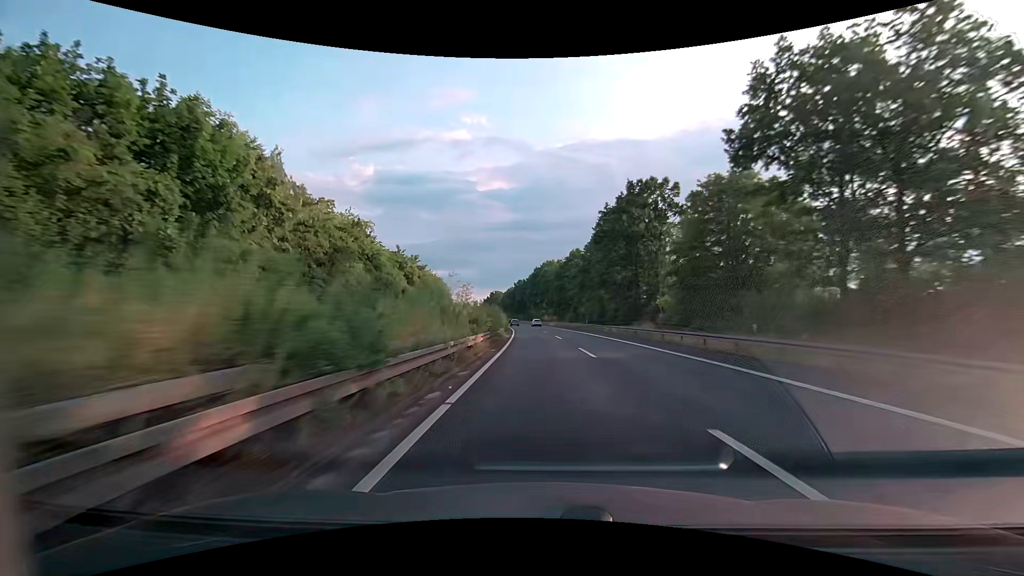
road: trunk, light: Day
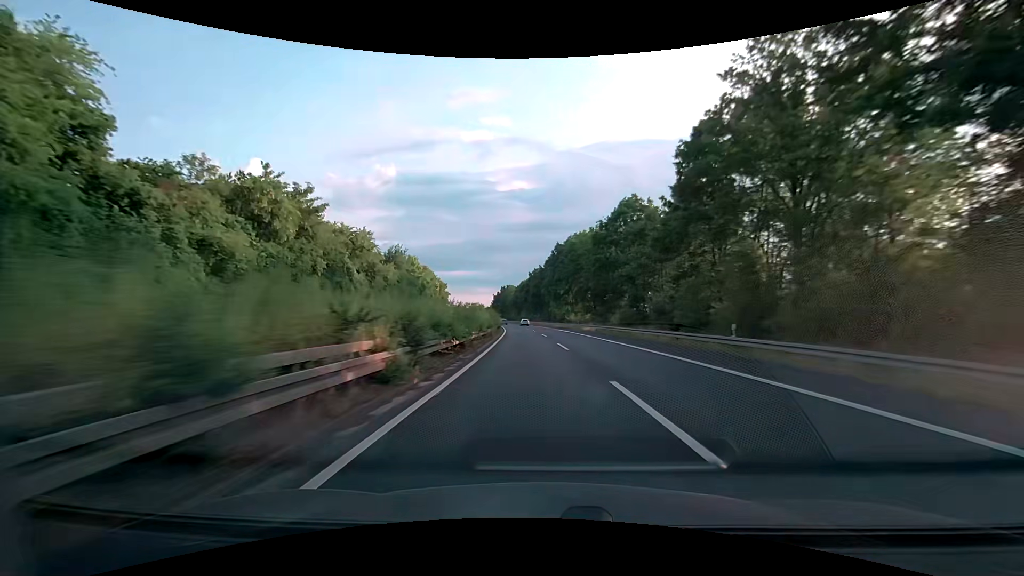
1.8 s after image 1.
(-1.0, +49.1) m; -2°
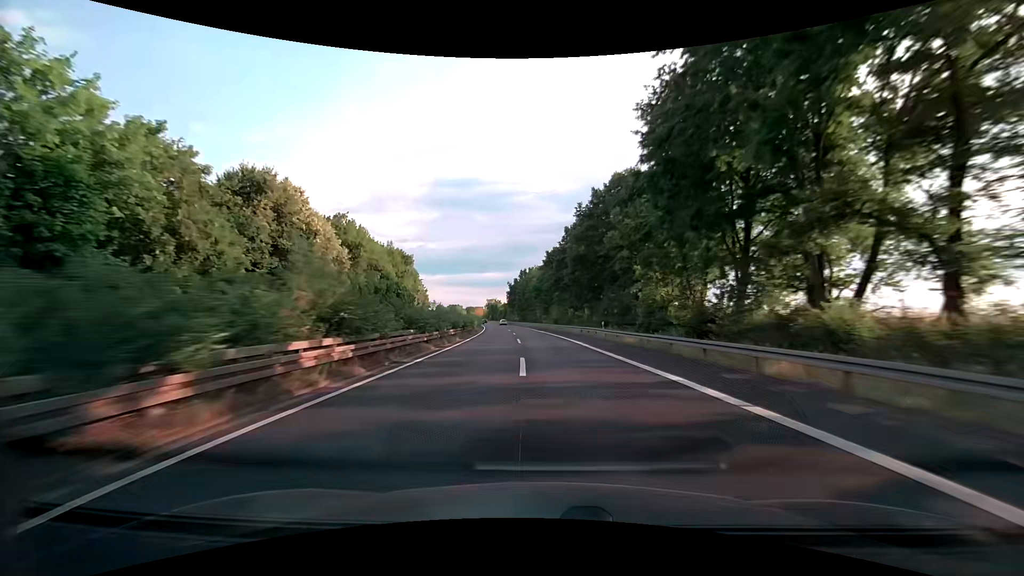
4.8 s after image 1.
(-2.8, +82.3) m; -4°
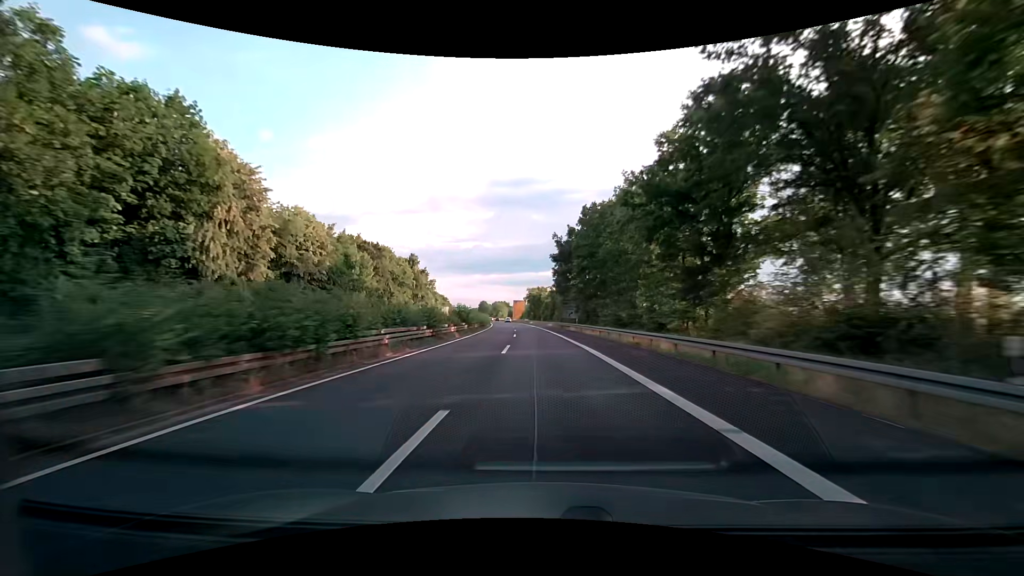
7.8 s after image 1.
(-4.4, +82.6) m; -6°
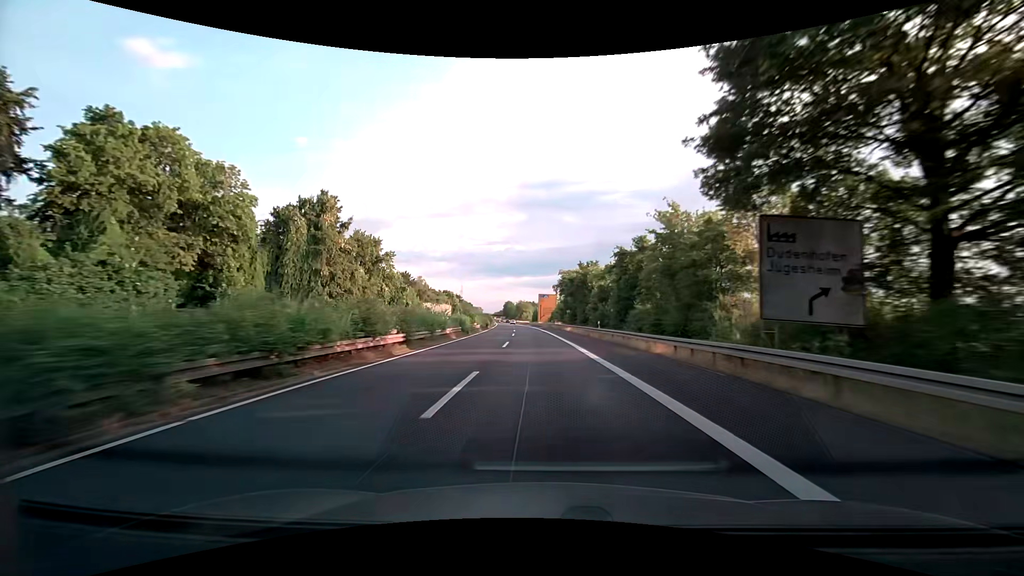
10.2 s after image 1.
(-2.0, +66.2) m; -4°
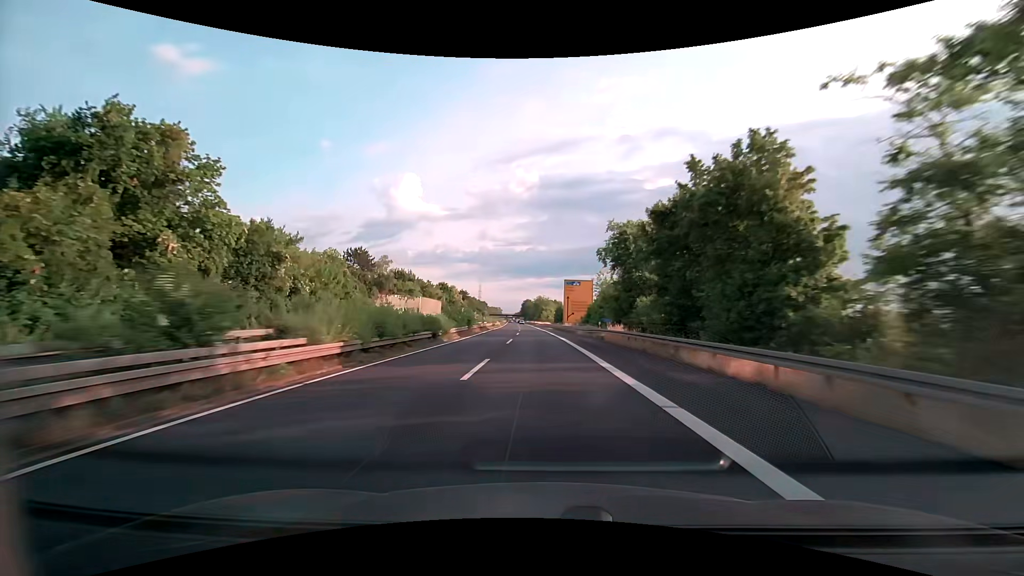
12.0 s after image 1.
(-1.2, +49.5) m; -2°
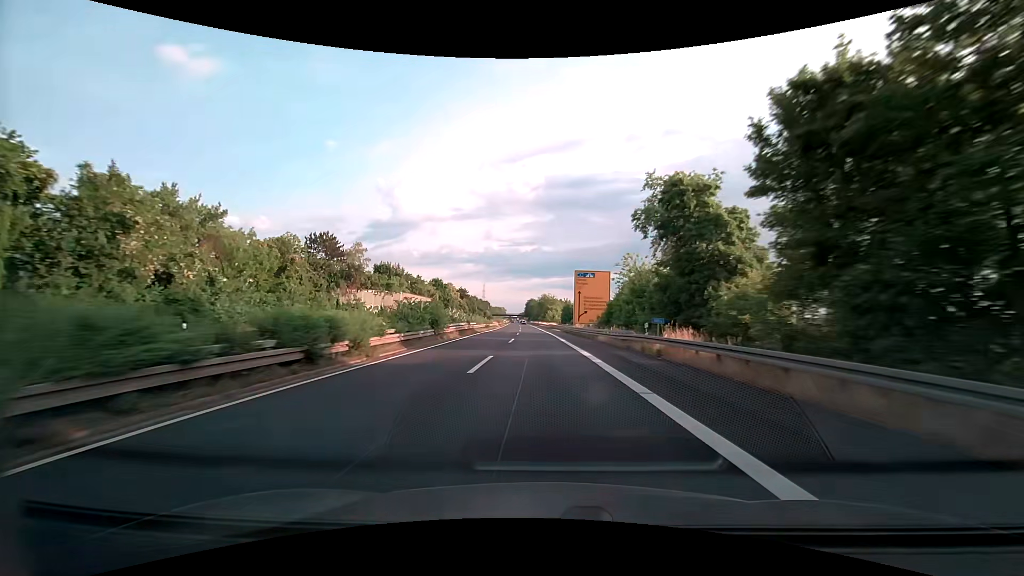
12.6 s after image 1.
(-0.2, +16.5) m; -1°
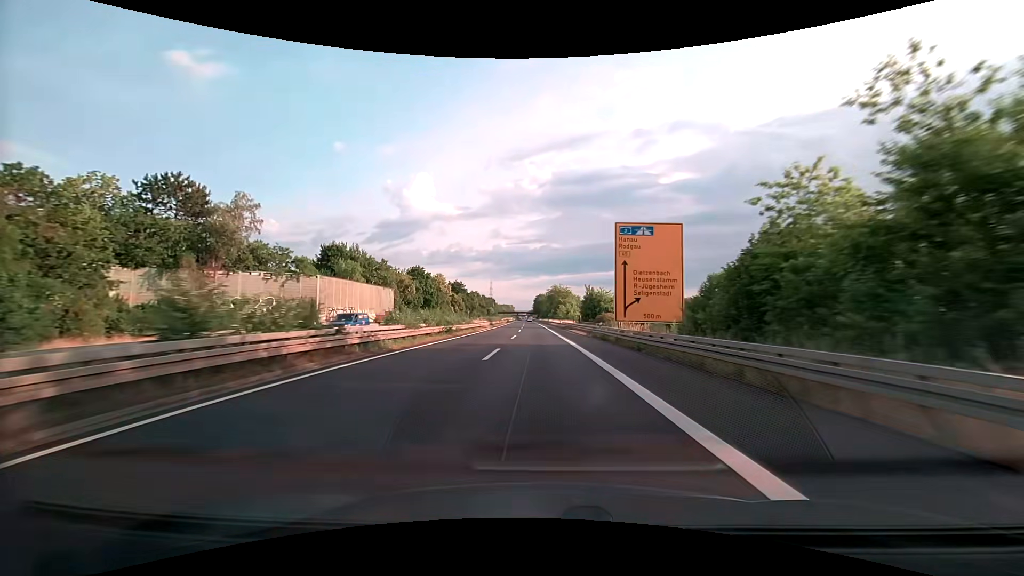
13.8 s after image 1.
(-0.3, +32.9) m; -1°
(0, +10) (0, +20) (0, +30) (0, +40) (-1, +50) (-1, +60) (-1, +70) (-1, +80) (-2, +90) (-2, +100) m
